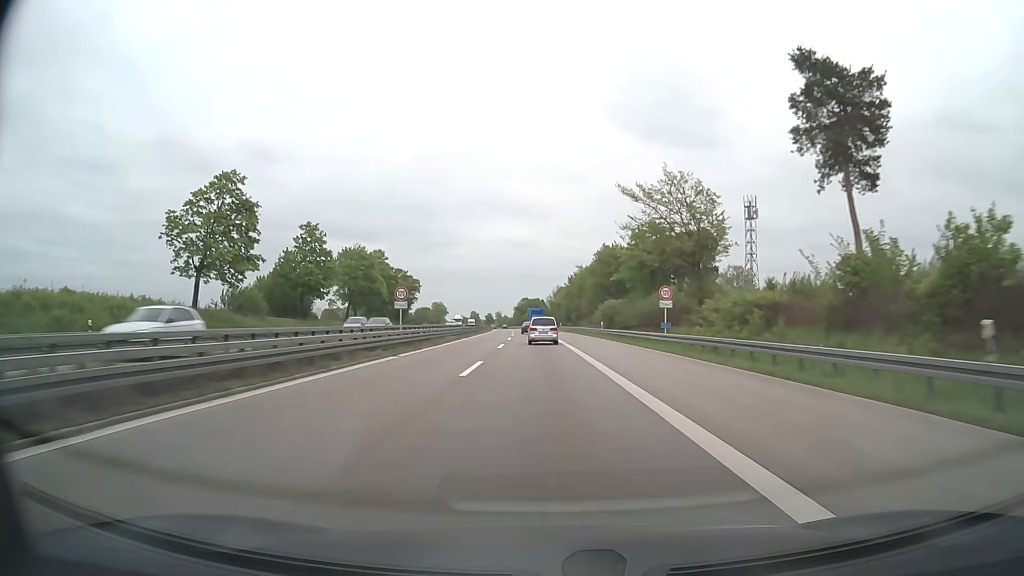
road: motorway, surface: asphalt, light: Day
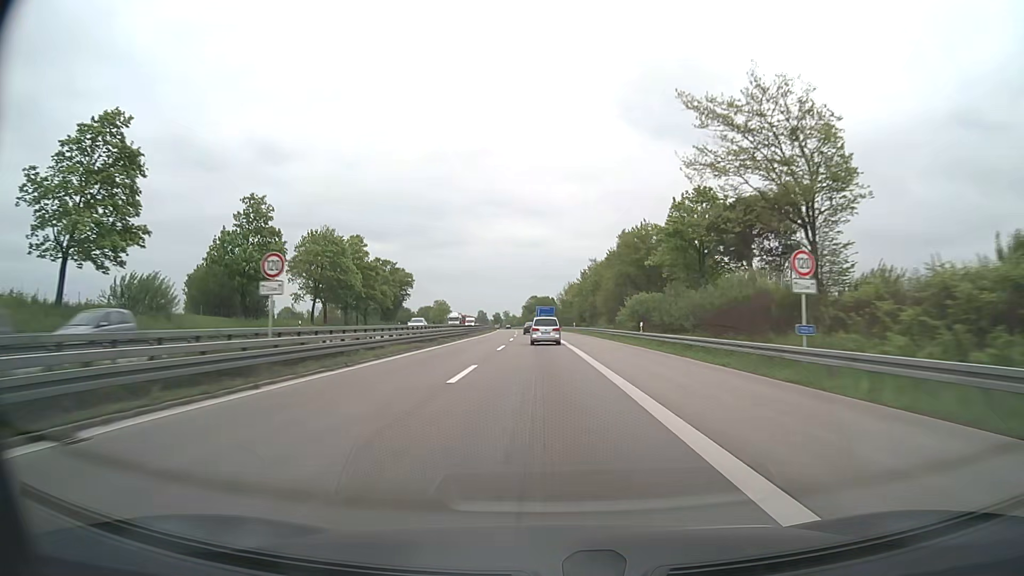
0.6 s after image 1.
(-0.2, +19.9) m; -1°
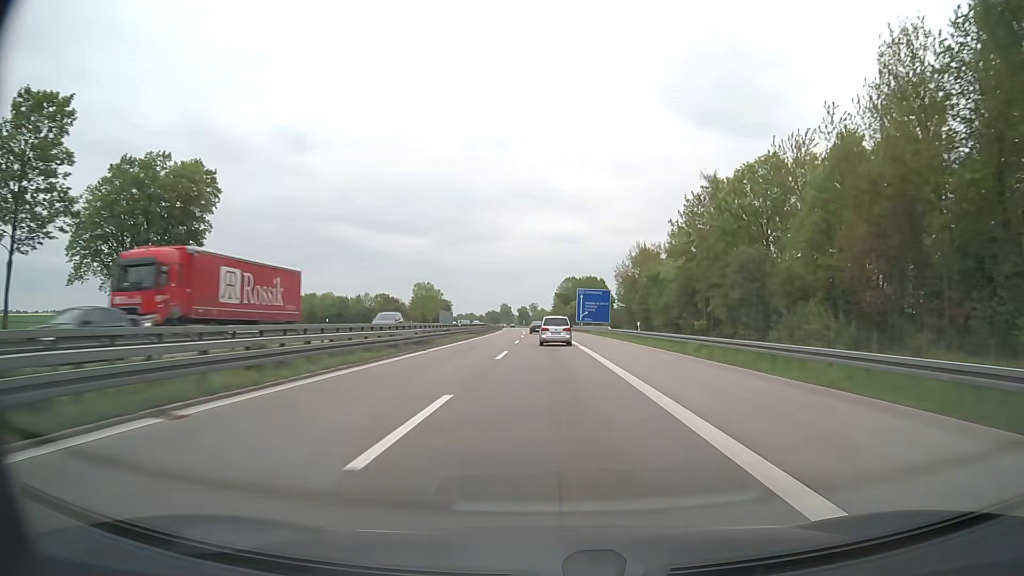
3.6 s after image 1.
(-3.1, +99.2) m; -3°
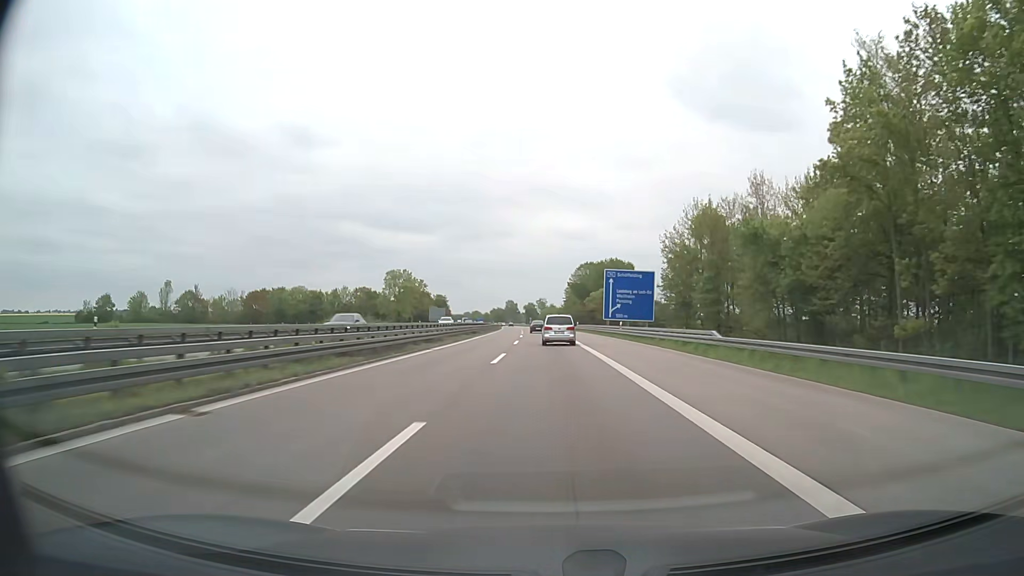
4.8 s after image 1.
(-0.3, +39.3) m; -1°
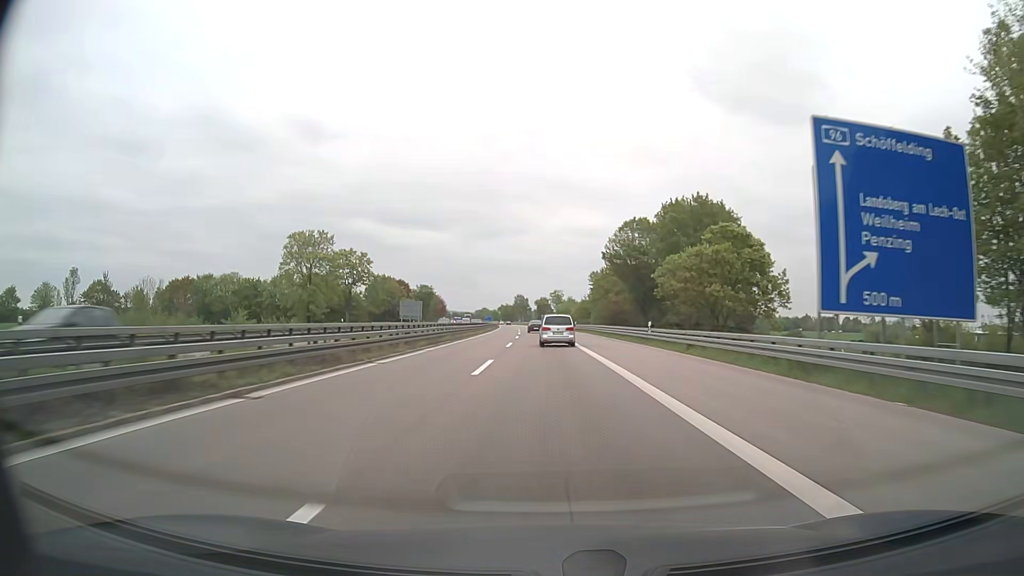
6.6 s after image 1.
(-0.6, +58.4) m; -1°
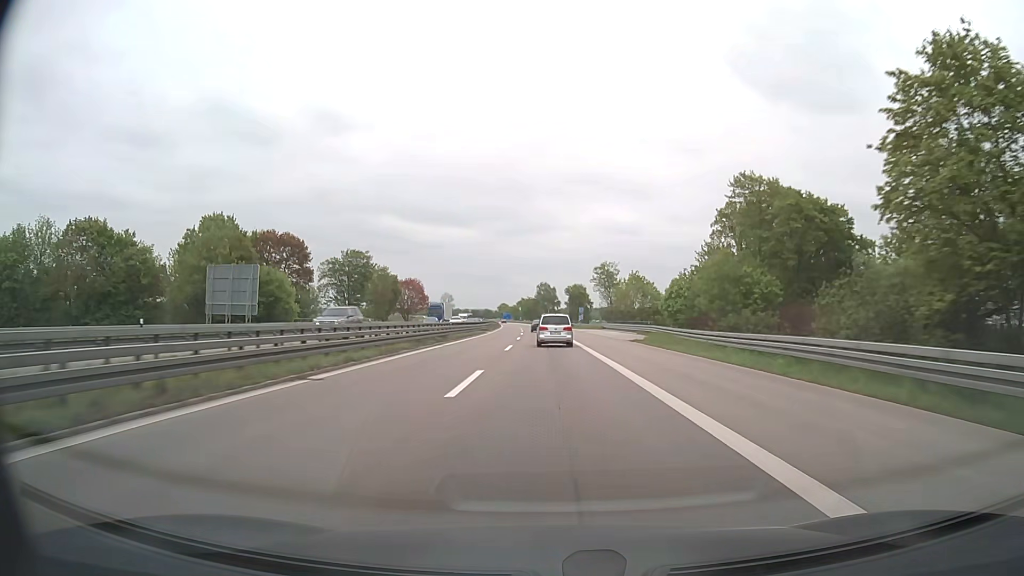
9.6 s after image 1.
(-2.2, +95.5) m; -2°
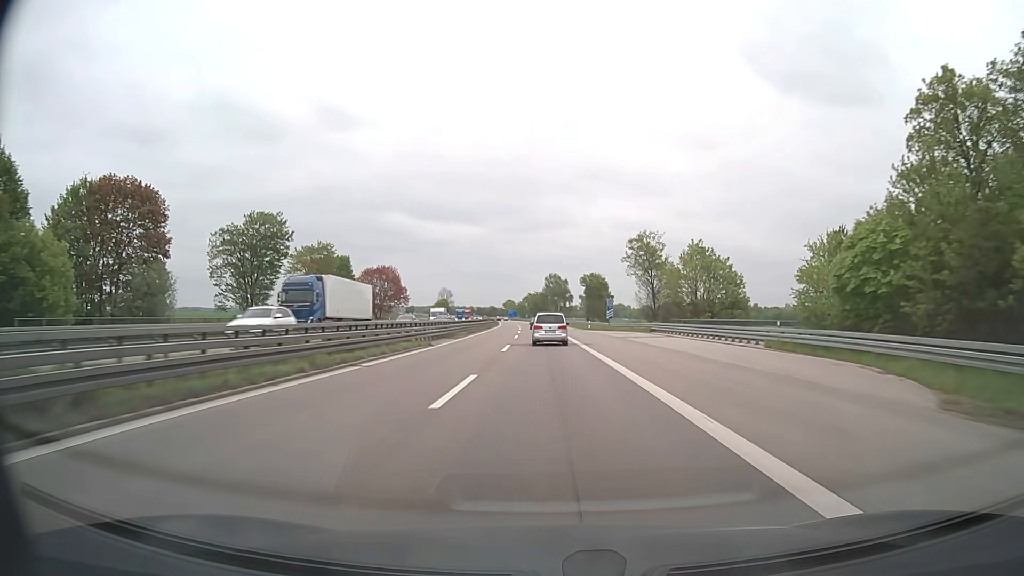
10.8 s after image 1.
(-0.2, +37.8) m; -1°
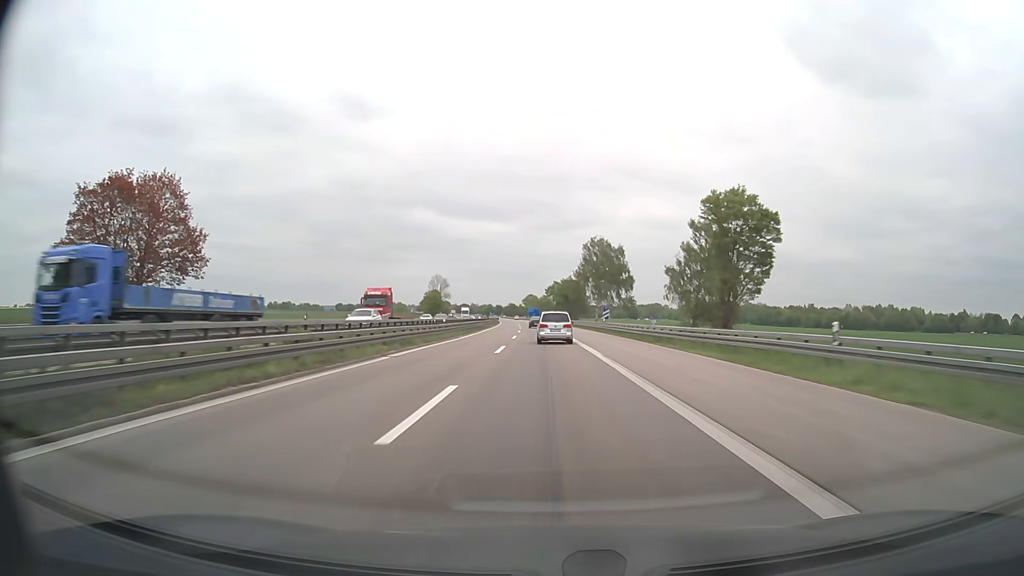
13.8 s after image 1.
(-1.9, +93.5) m; -2°
(0, +10) (0, +20) (0, +30) (0, +40) (-1, +50) (-1, +60) (-1, +70) (-1, +80) (-2, +90) (-2, +100) m
